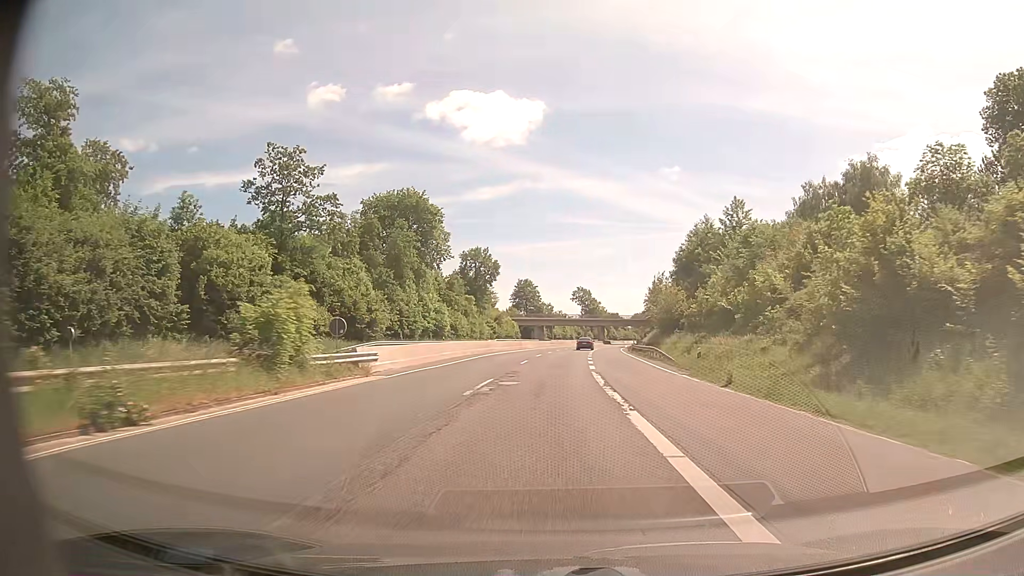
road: trunk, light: Day
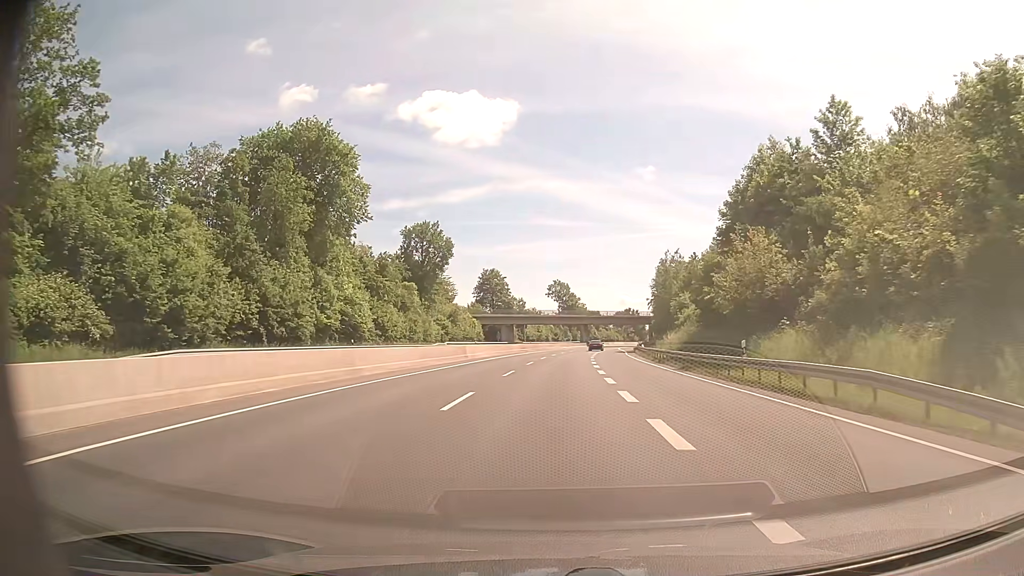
(+0.6, +34.3) m; +2°
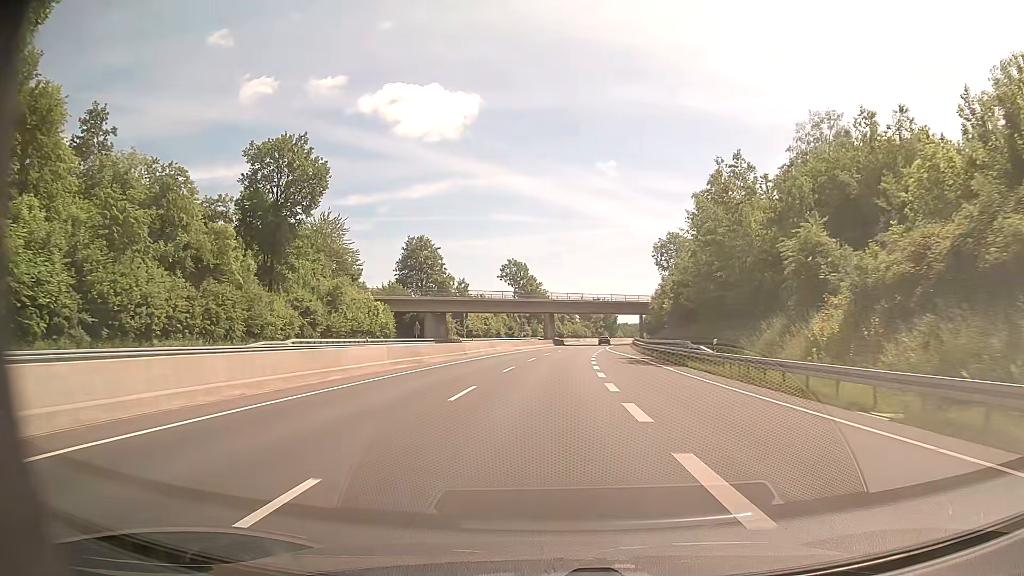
(+1.5, +46.5) m; +4°
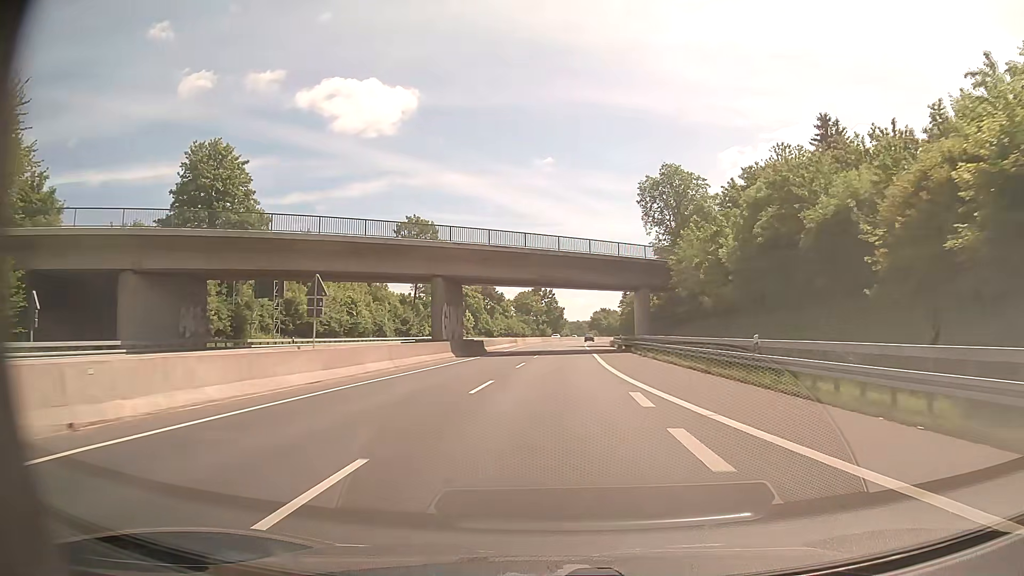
(+2.4, +59.7) m; +5°
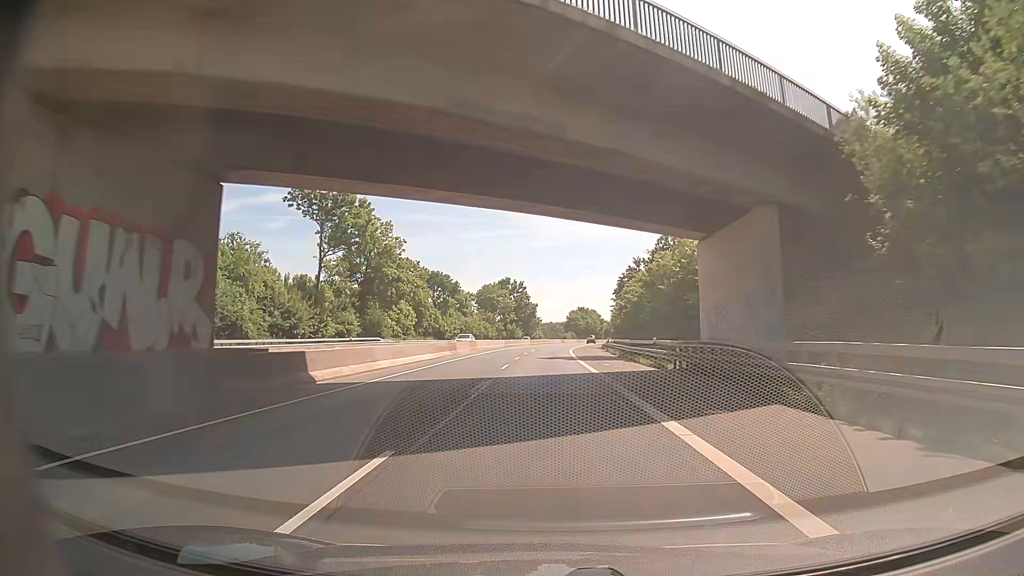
(+0.8, +35.7) m; +3°
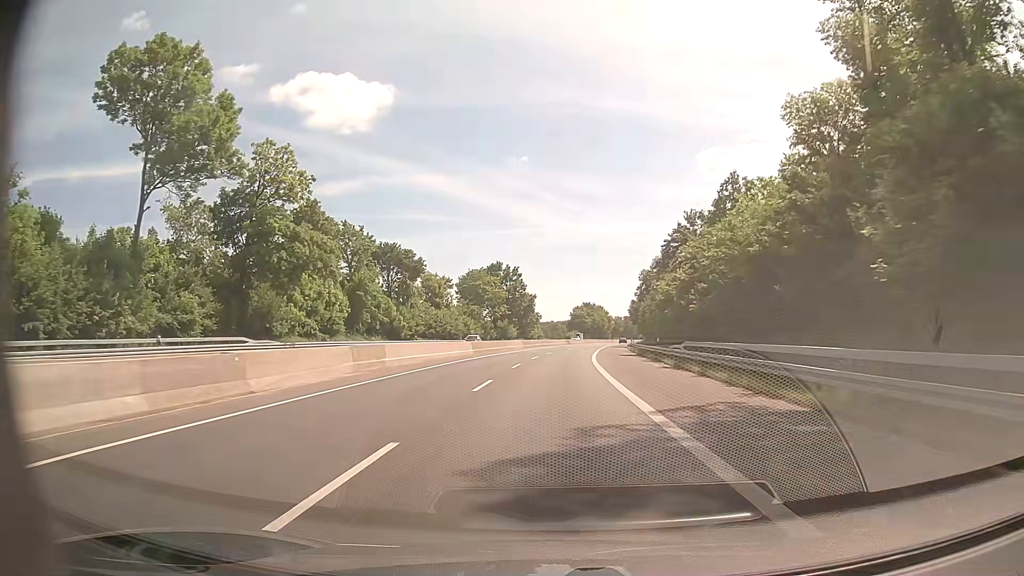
(-0.2, +36.0) m; 0°
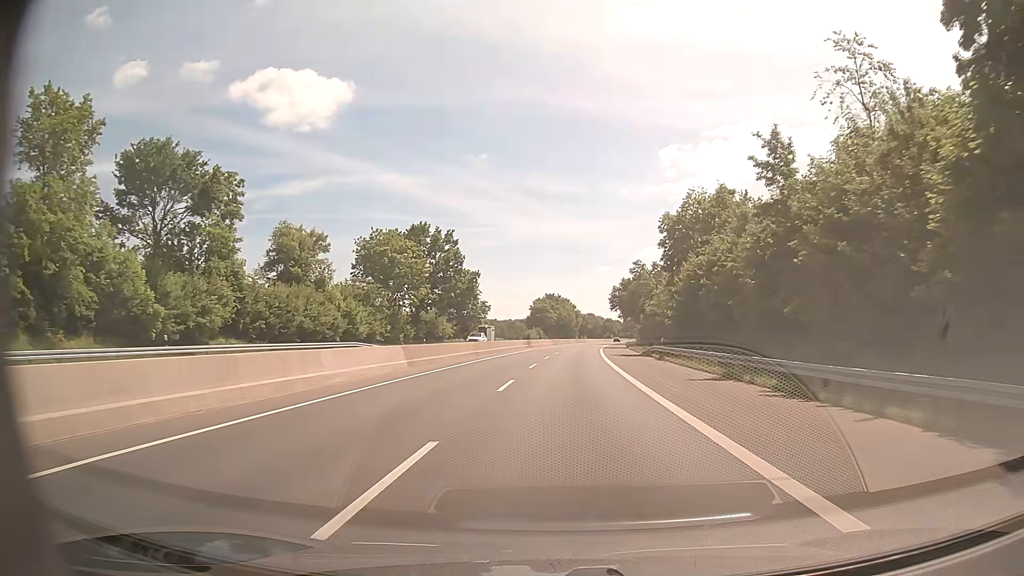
(+0.8, +48.4) m; +3°
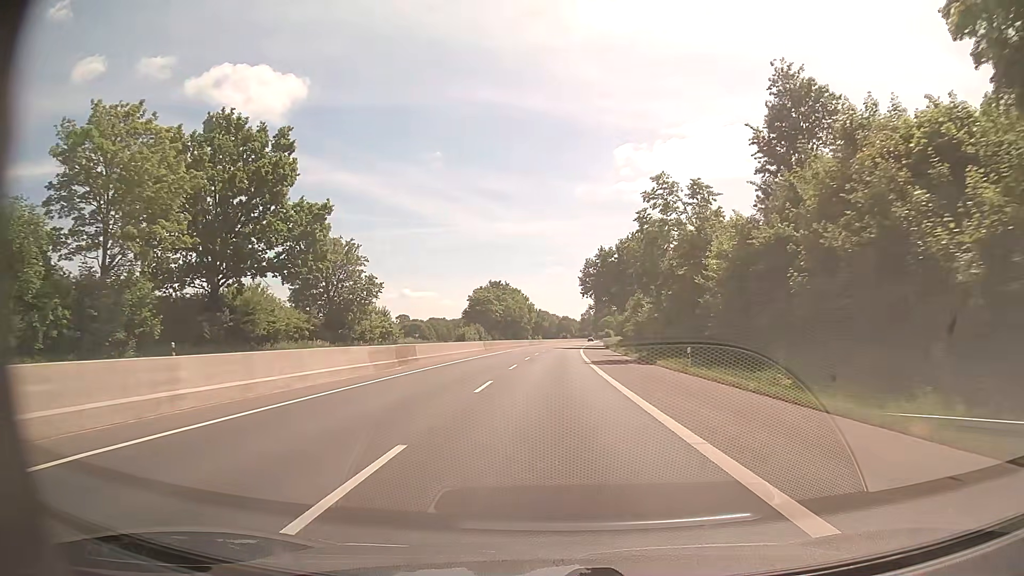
(+1.8, +48.9) m; +4°
(0, +10) (0, +20) (+1, +30) (+1, +40) (+1, +50) (+2, +60) (+2, +70) (+3, +80) (+3, +90) (+4, +100) m
